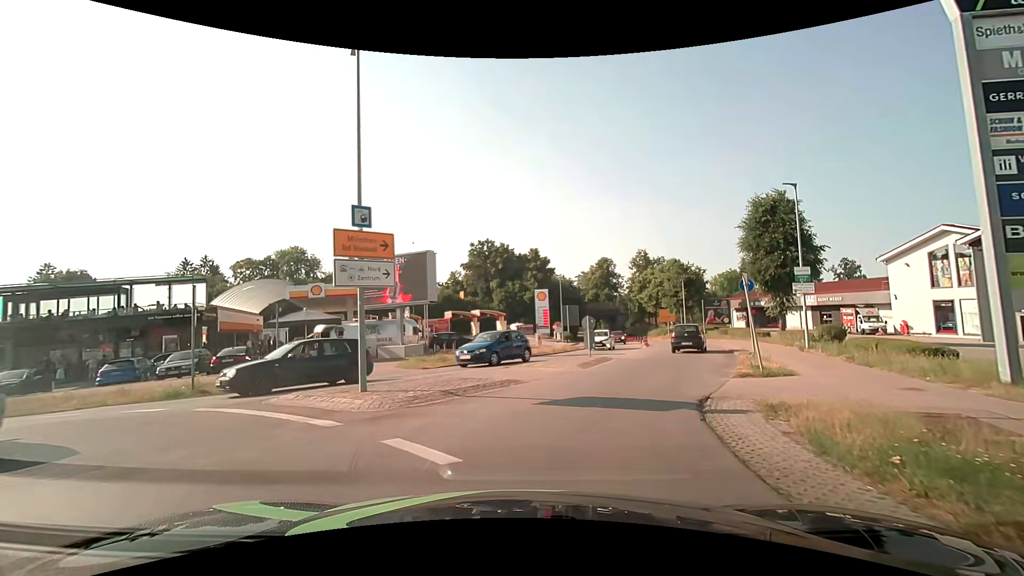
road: service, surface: asphalt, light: Day
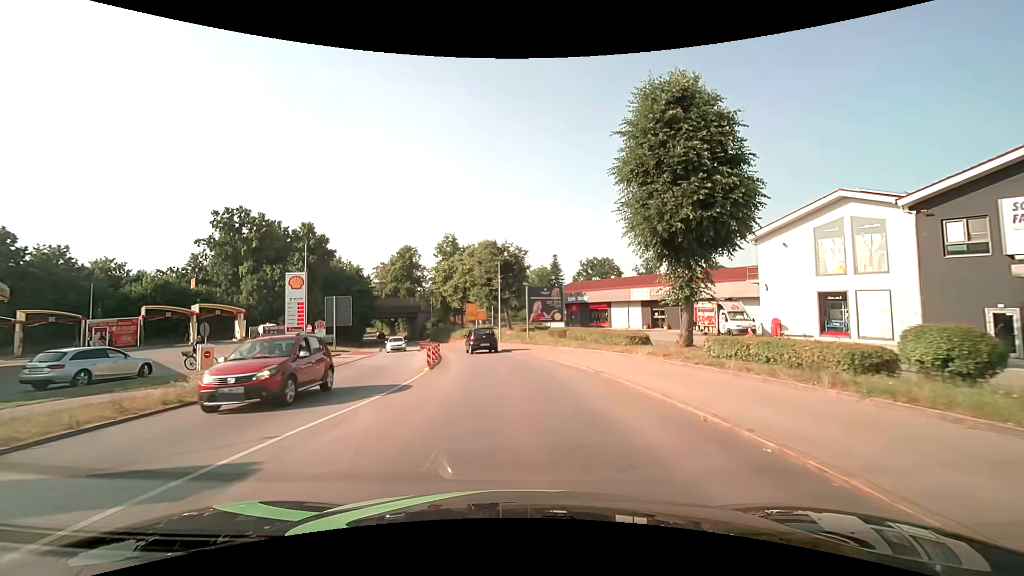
(+6.0, +22.2) m; +21°
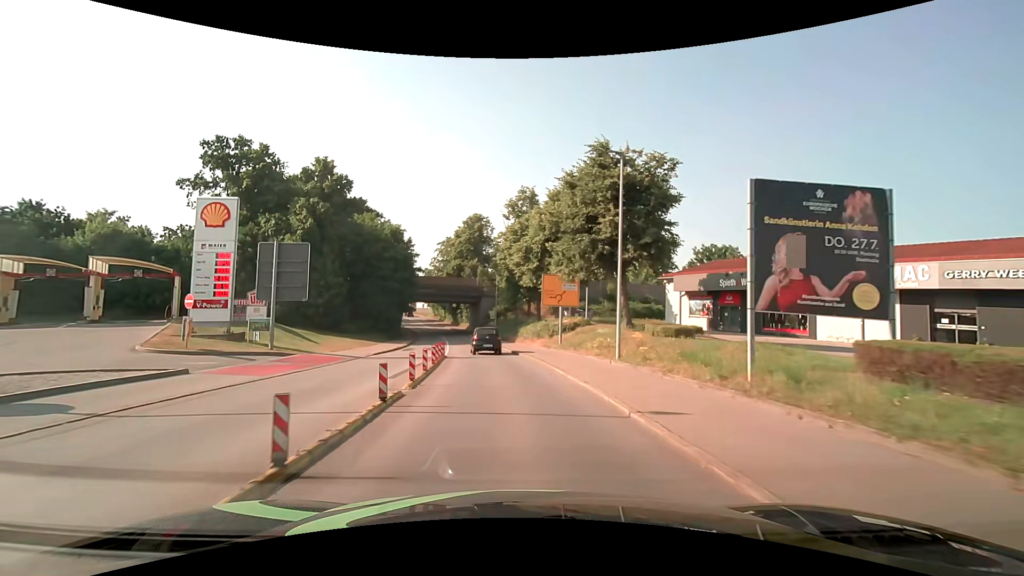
(-1.7, +27.8) m; -9°
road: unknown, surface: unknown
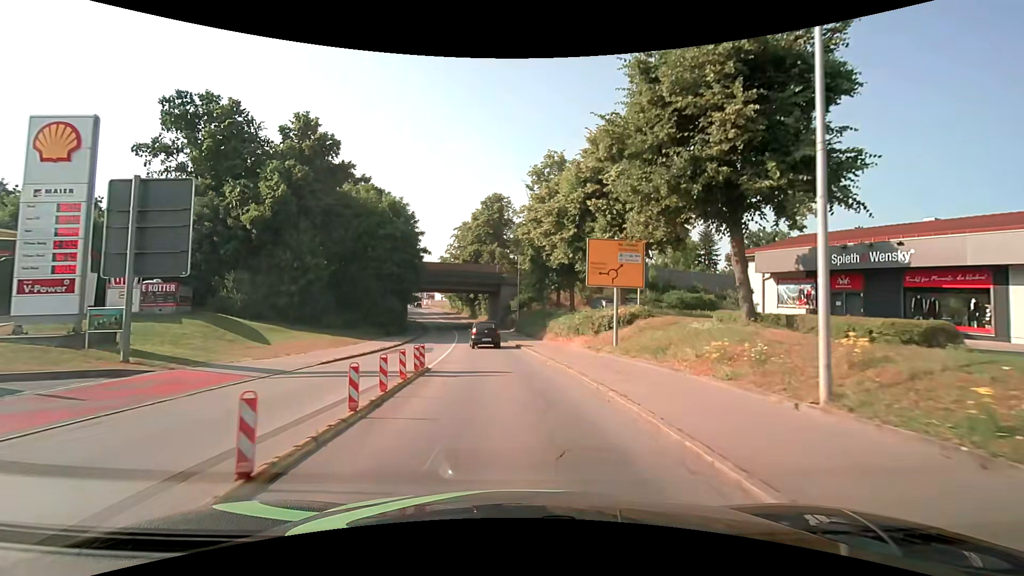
(-0.2, +11.1) m; -3°
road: secondary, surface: asphalt
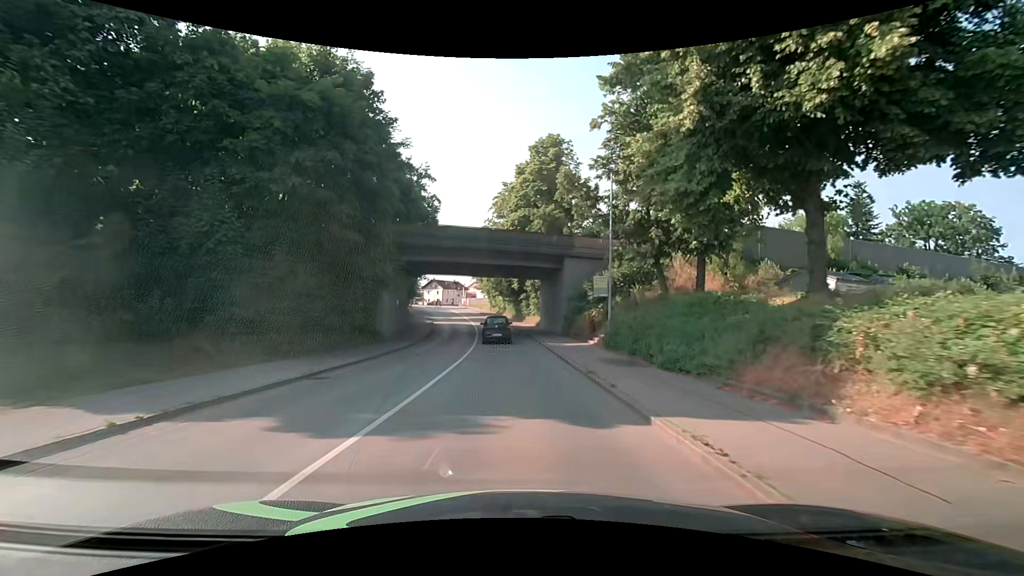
(-1.5, +28.7) m; -6°
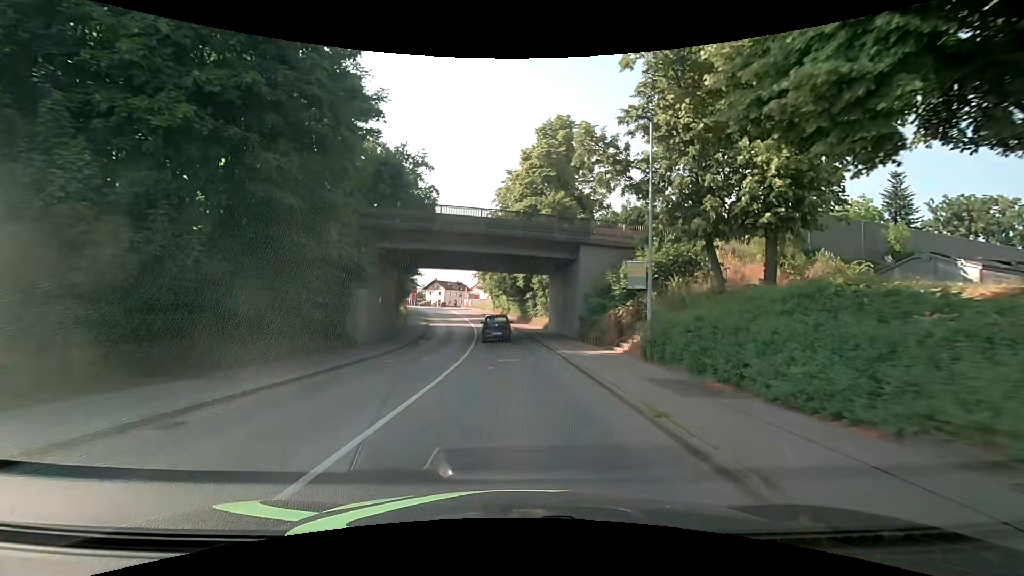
(0.0, +5.9) m; -1°
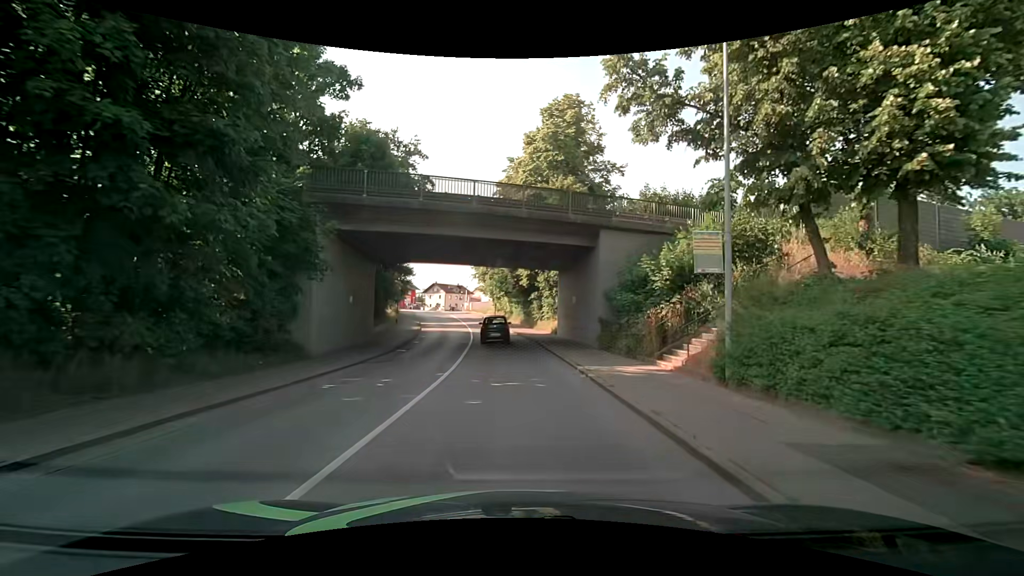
(0.0, +5.9) m; 0°
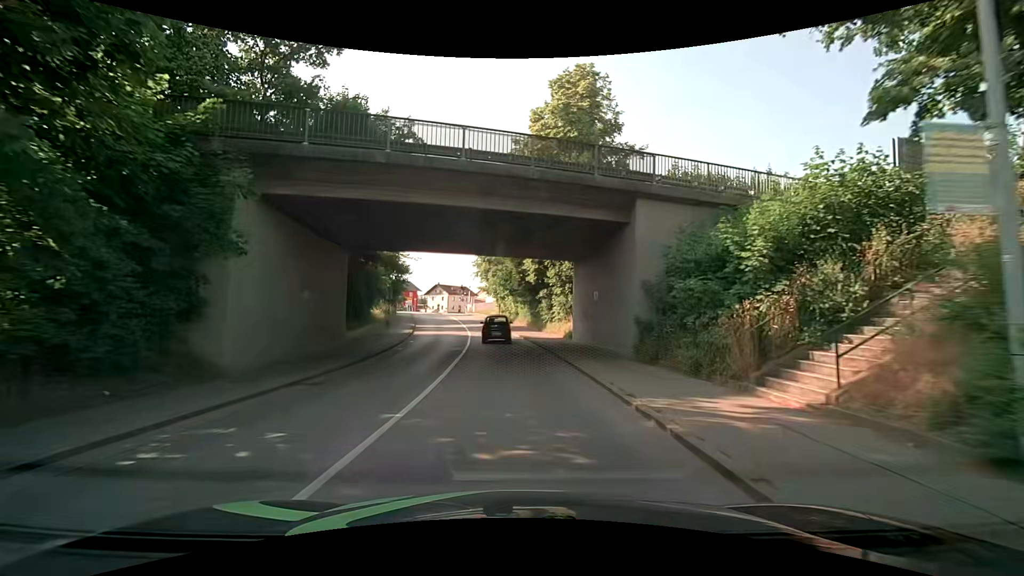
(-0.1, +5.9) m; -1°
(0, +10) (-1, +20) (-2, +30) (-3, +40) (-4, +50) (-5, +60) (-7, +70) (-9, +79) (-11, +89) (-14, +99) m
